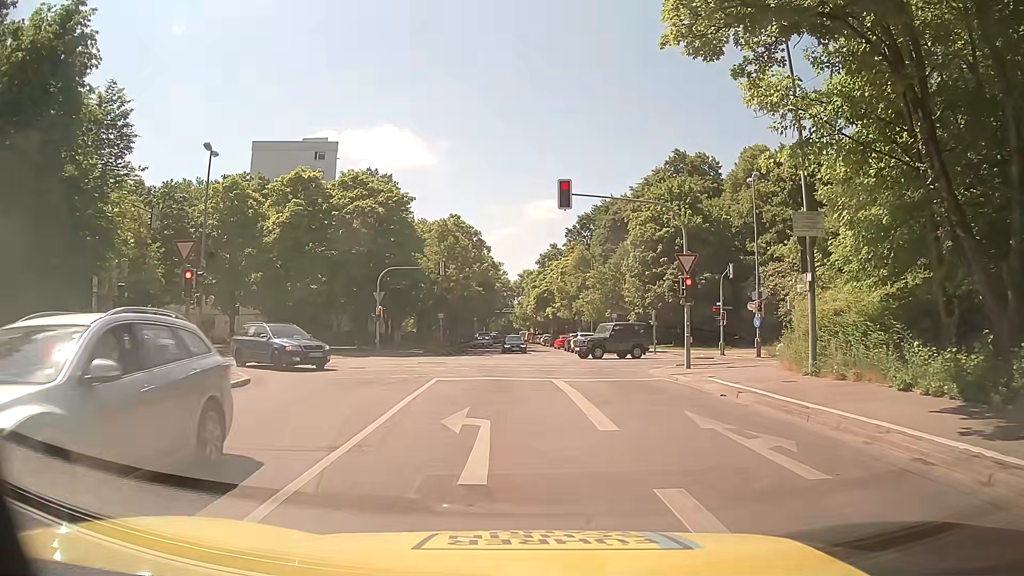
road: residential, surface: asphalt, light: Day
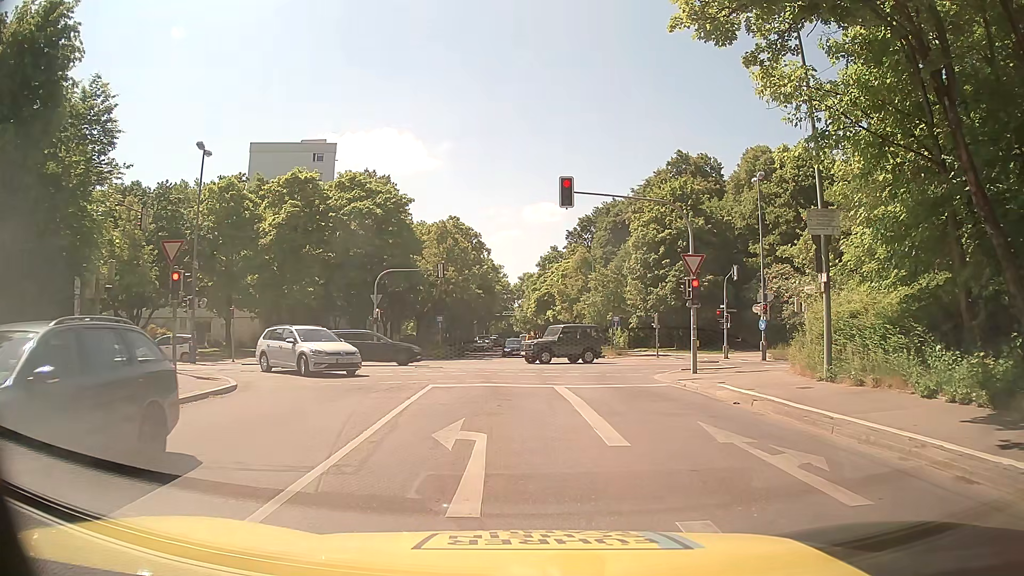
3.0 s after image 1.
(0.0, +0.9) m; 0°
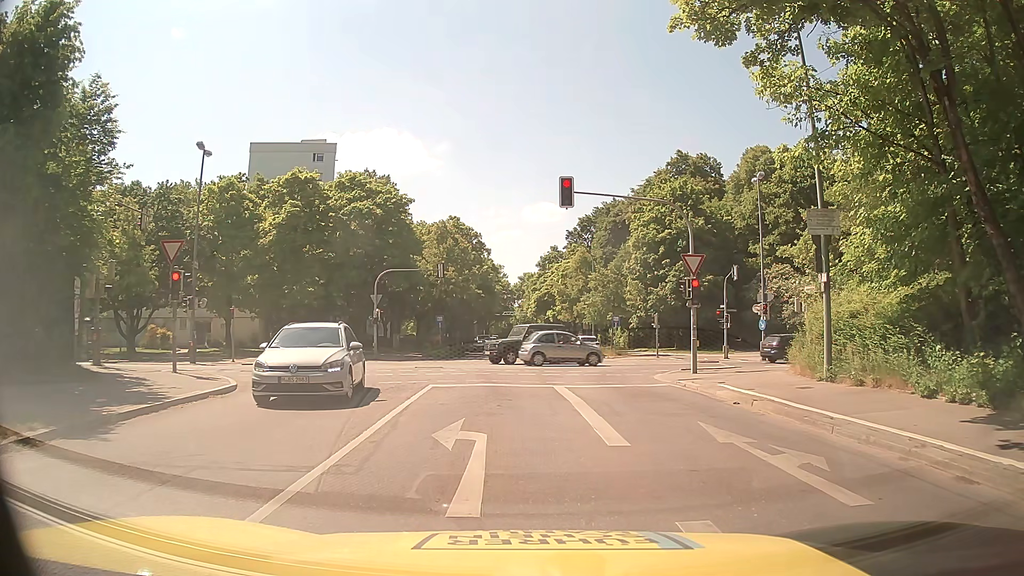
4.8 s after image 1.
(0.0, 0.0) m; 0°
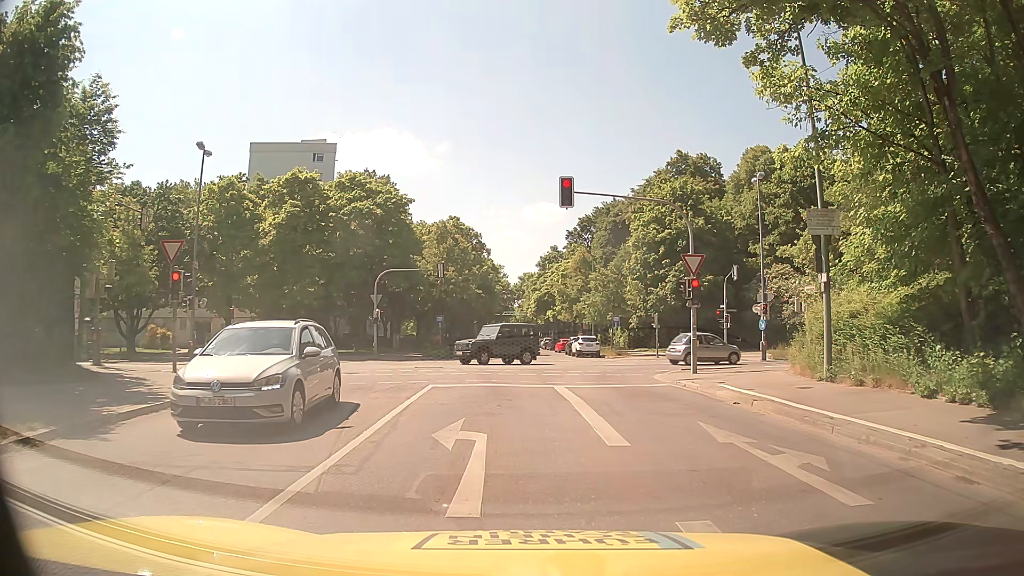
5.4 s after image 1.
(0.0, 0.0) m; 0°
